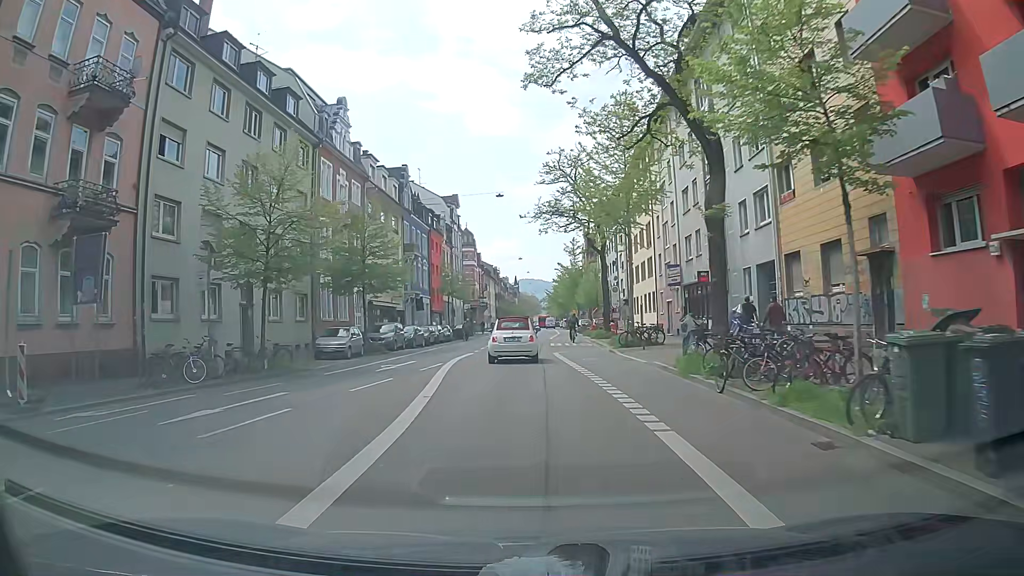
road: secondary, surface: asphalt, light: Day
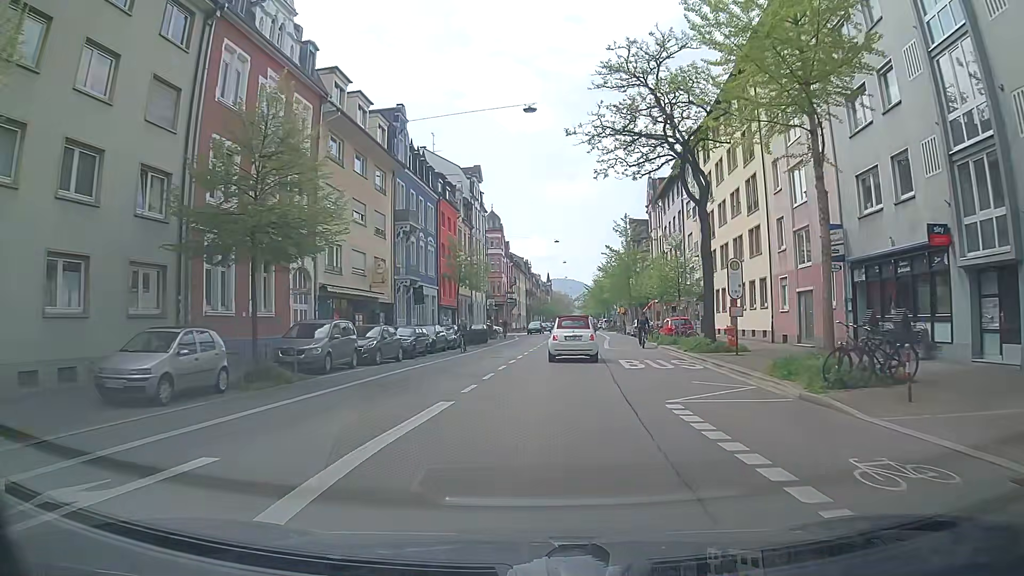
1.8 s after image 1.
(-0.7, +18.5) m; -2°
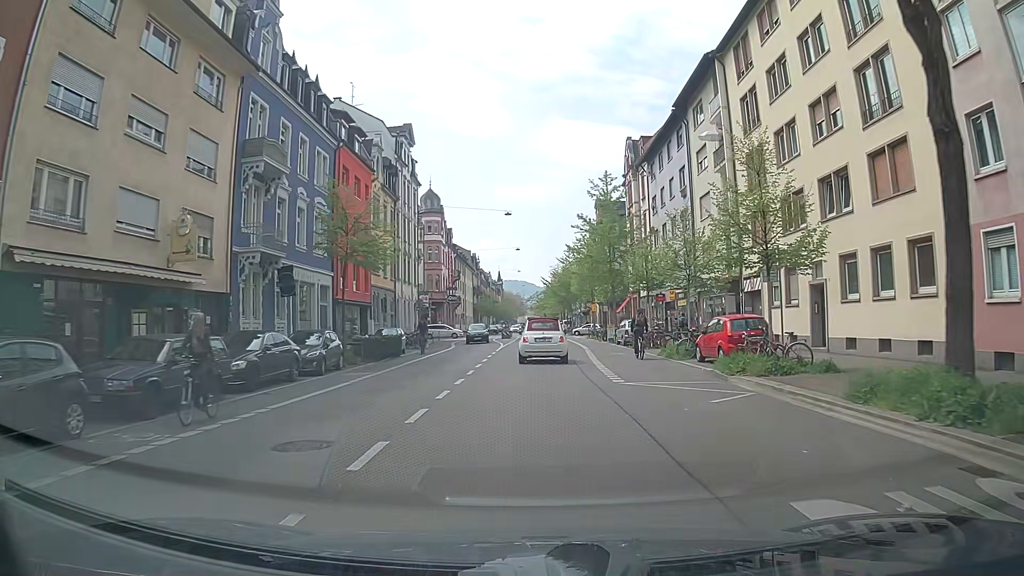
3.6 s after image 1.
(+0.5, +18.7) m; +4°
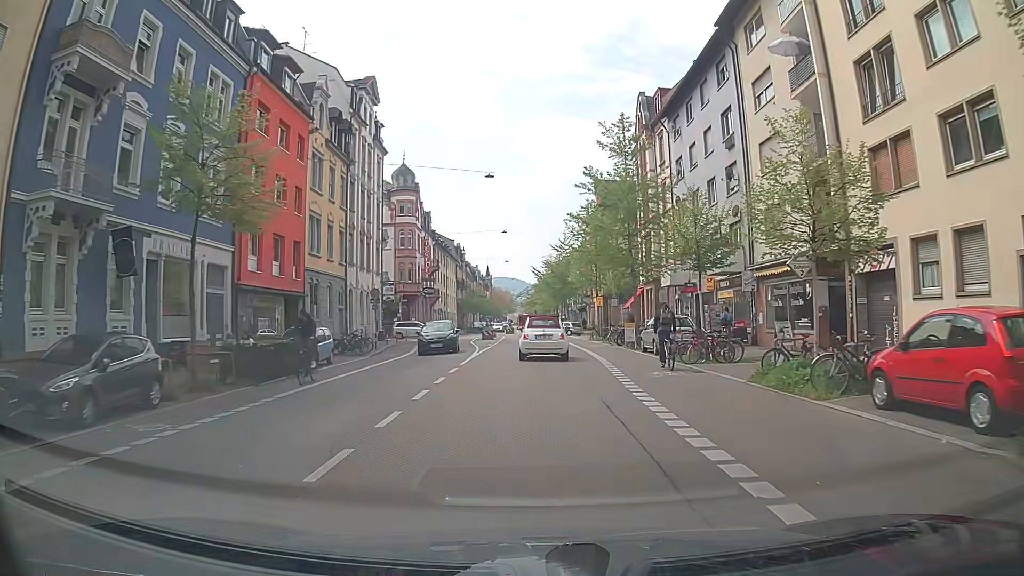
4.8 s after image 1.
(0.0, +12.5) m; 0°
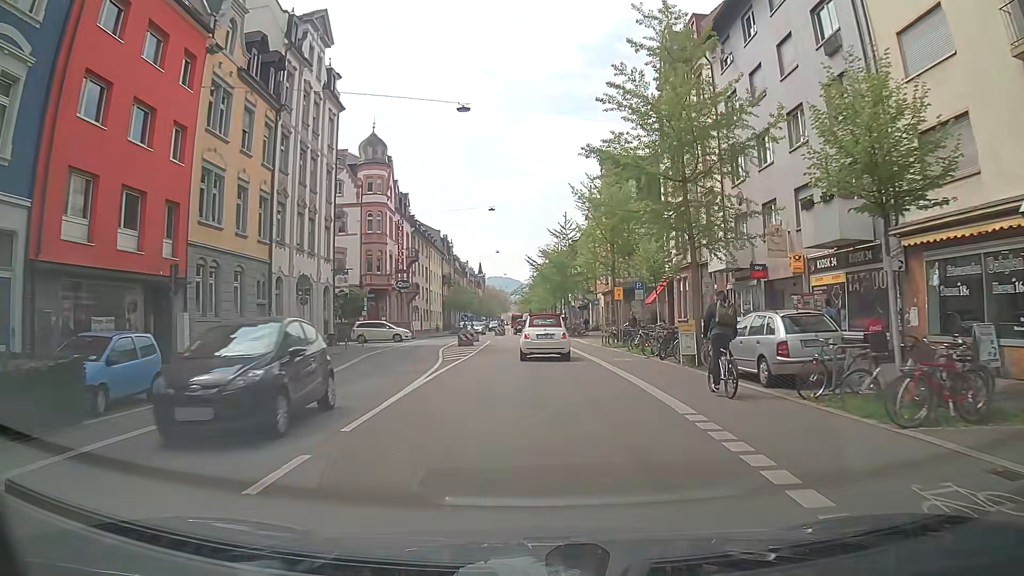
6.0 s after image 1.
(0.0, +12.6) m; 0°
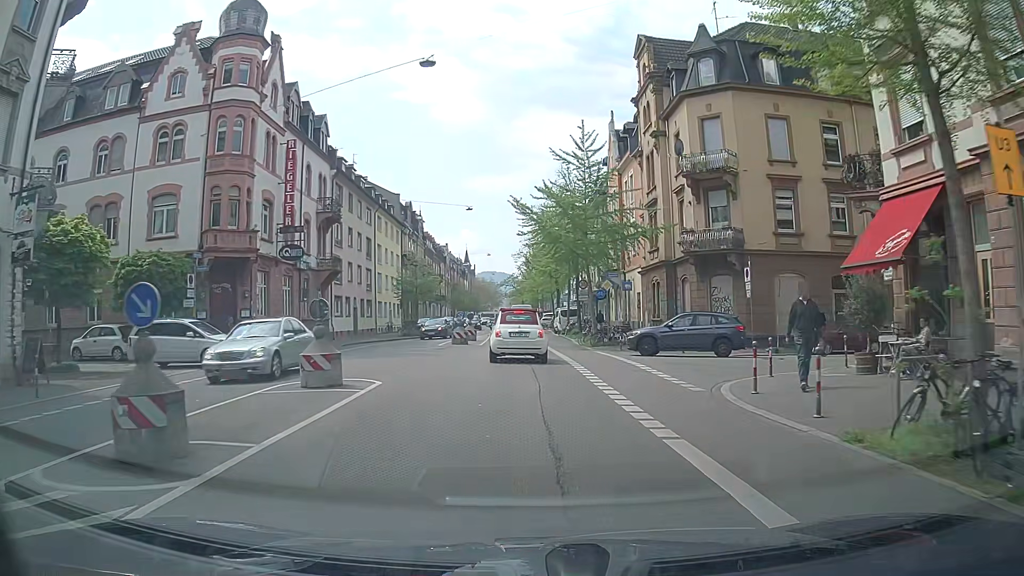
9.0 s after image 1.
(+0.3, +28.9) m; +1°
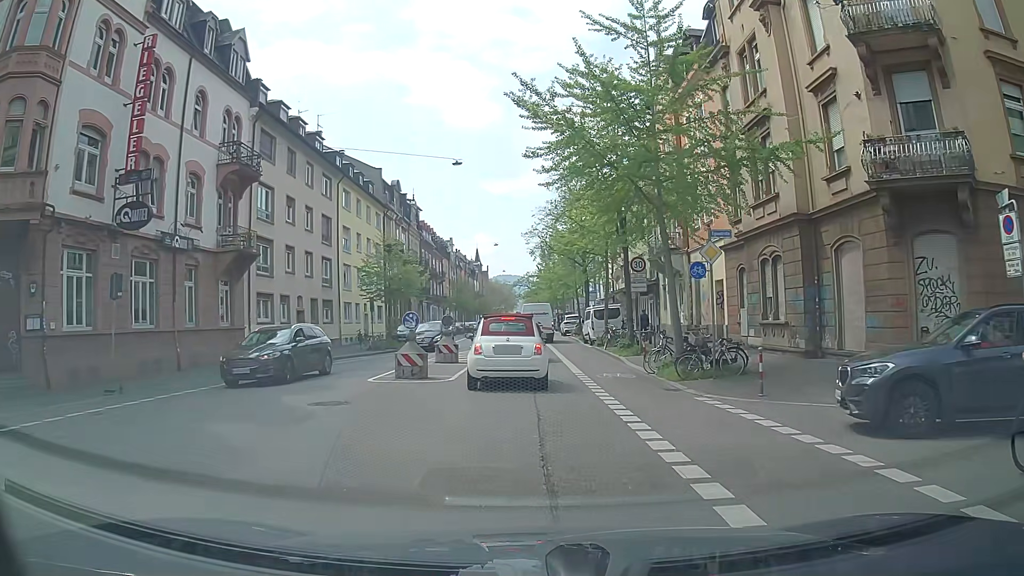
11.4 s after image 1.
(-0.3, +16.4) m; 0°
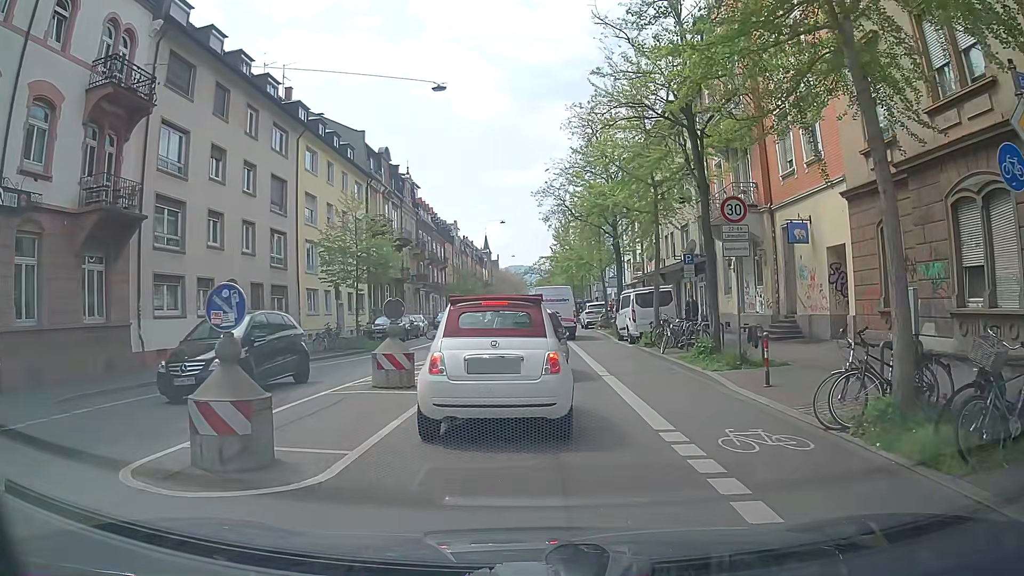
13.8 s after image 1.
(-0.4, +10.4) m; -2°
(0, +10) (0, +20) (-1, +30) (-3, +40) (-2, +50) (-1, +60) (-1, +70) (-1, +80) (-1, +90) (-2, +100) m
